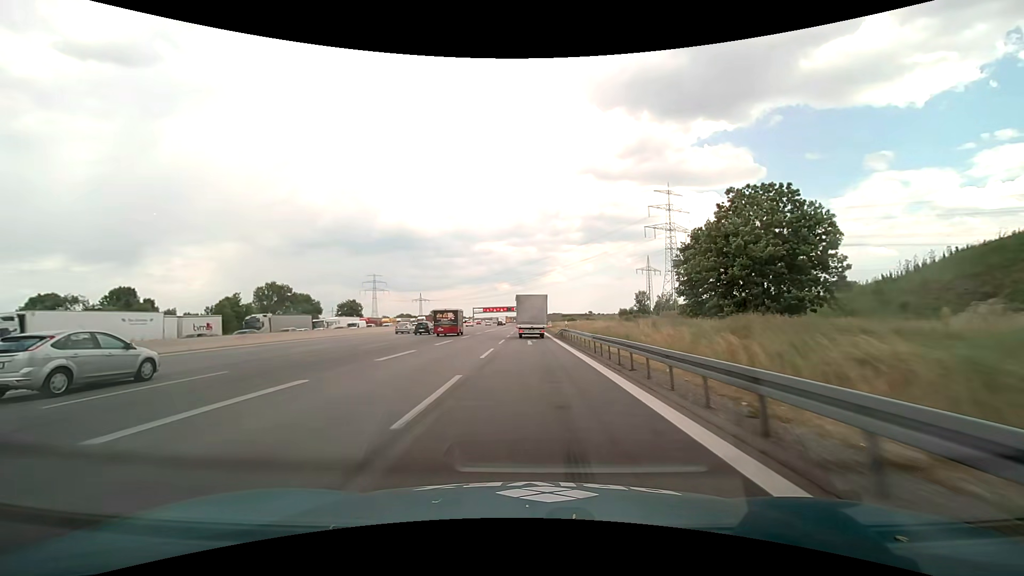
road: motorway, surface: asphalt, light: Day
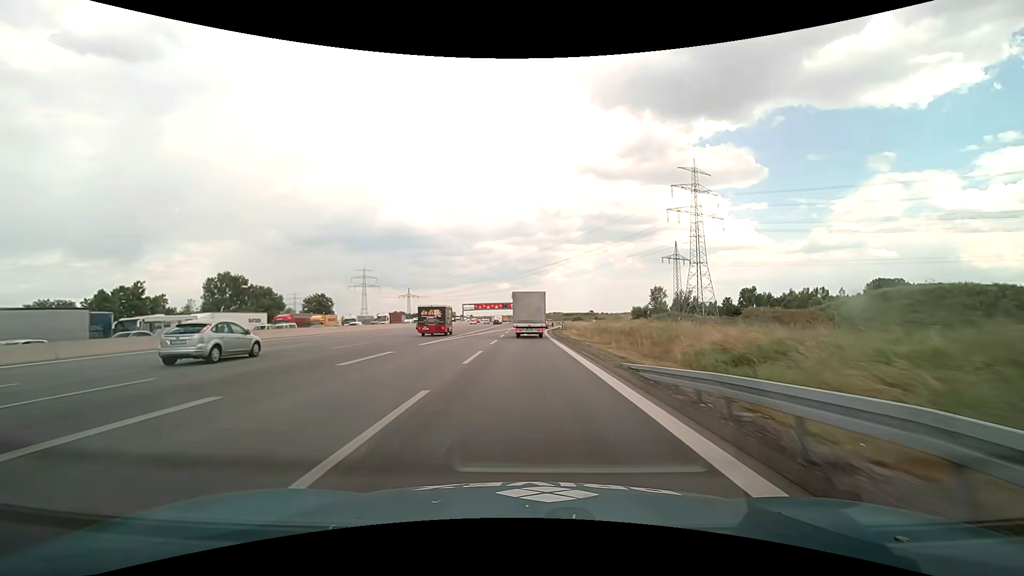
(-0.1, +38.8) m; 0°
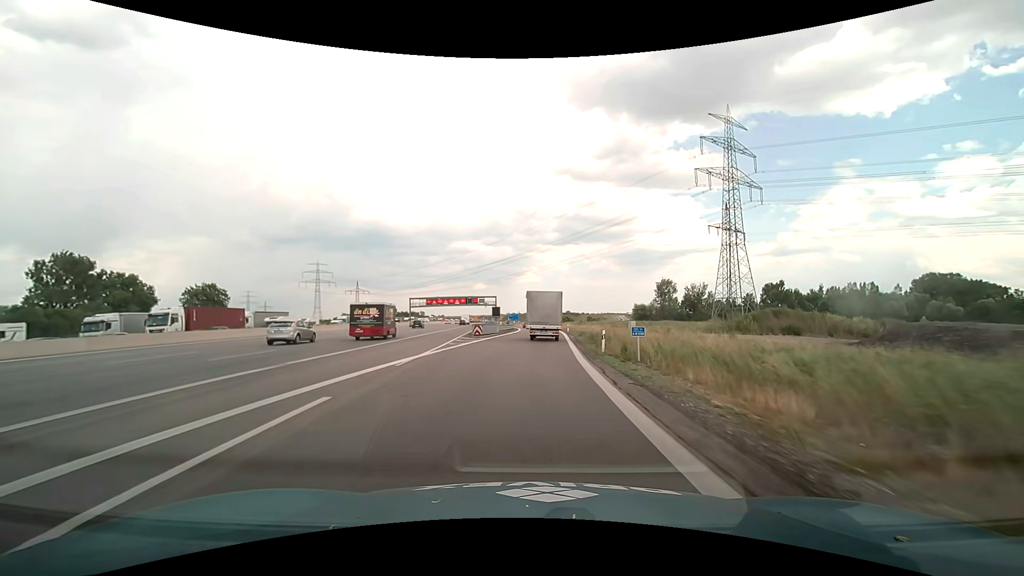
(+0.4, +60.1) m; +2°
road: motorway_link
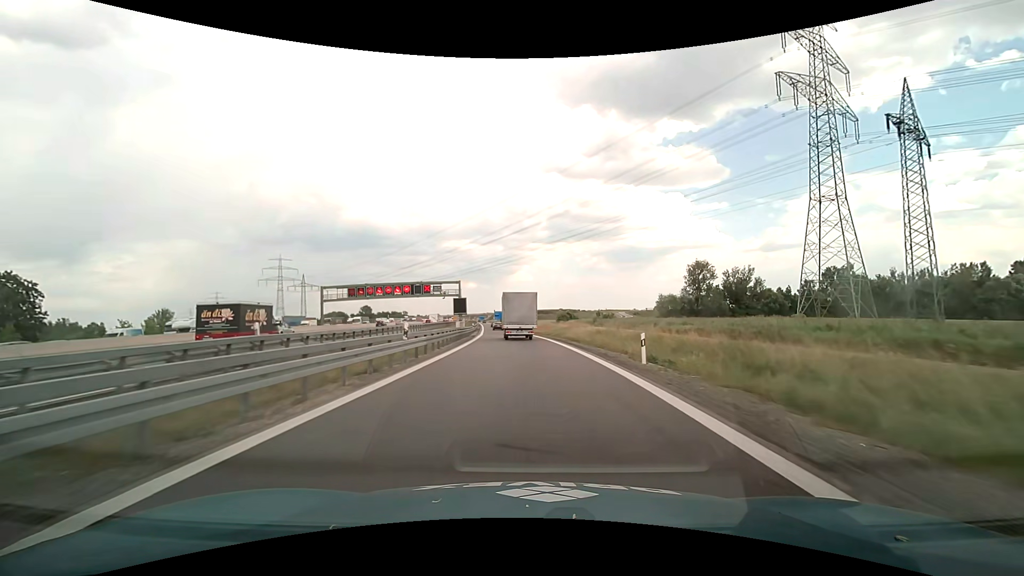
(+2.2, +57.5) m; +2°
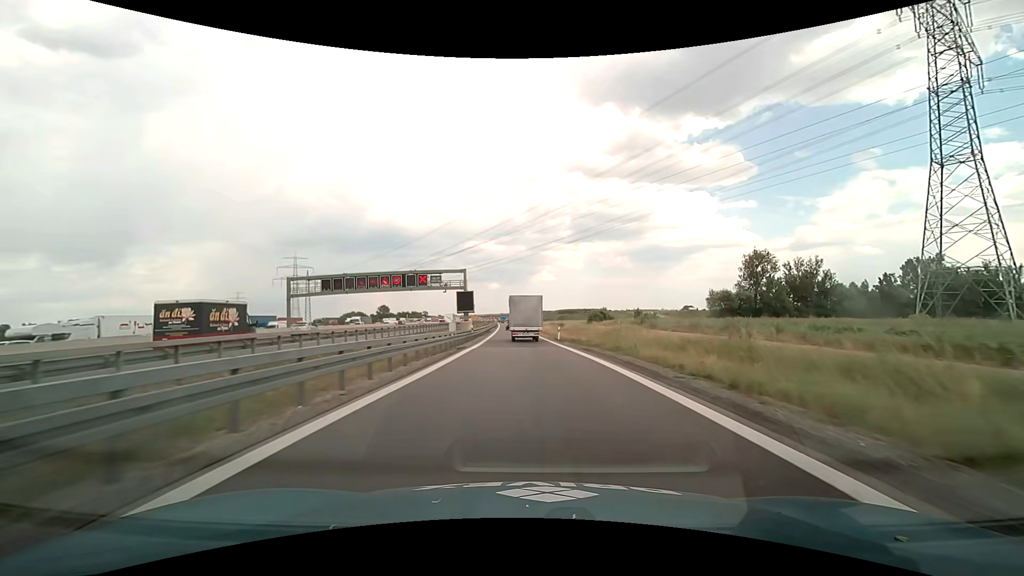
(-0.5, +23.0) m; -3°
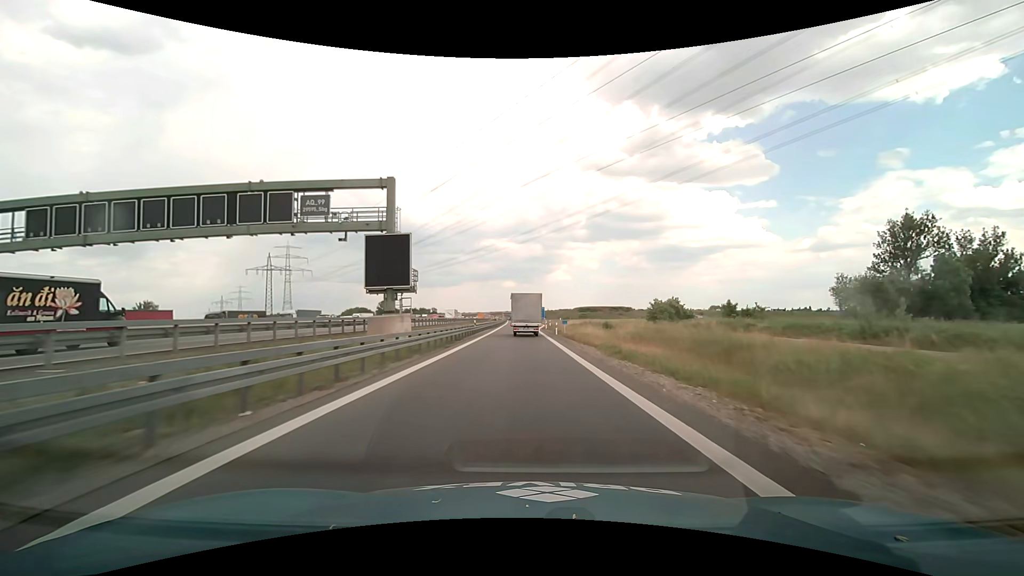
(-1.0, +47.1) m; -2°
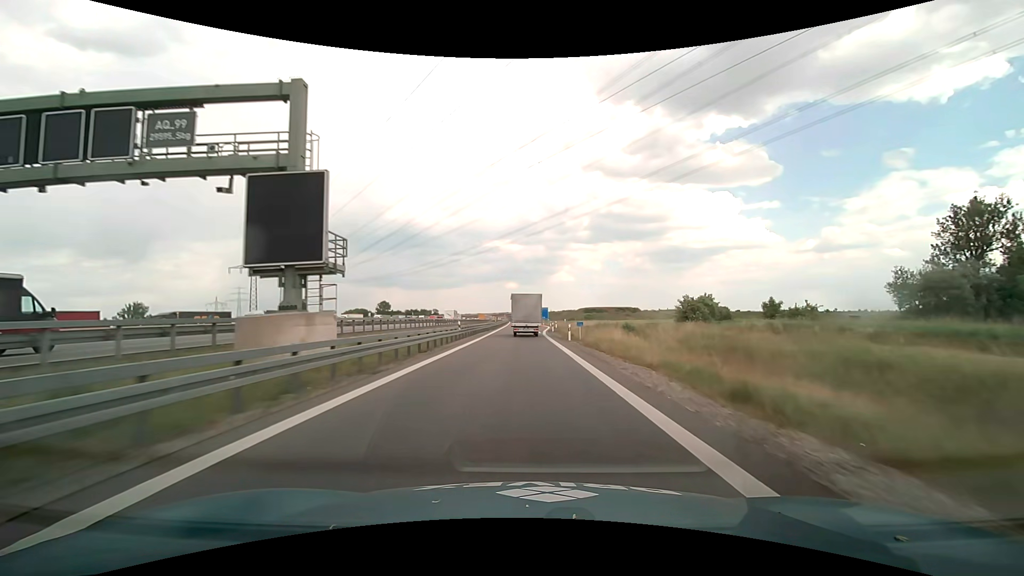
(0.0, +12.1) m; 0°
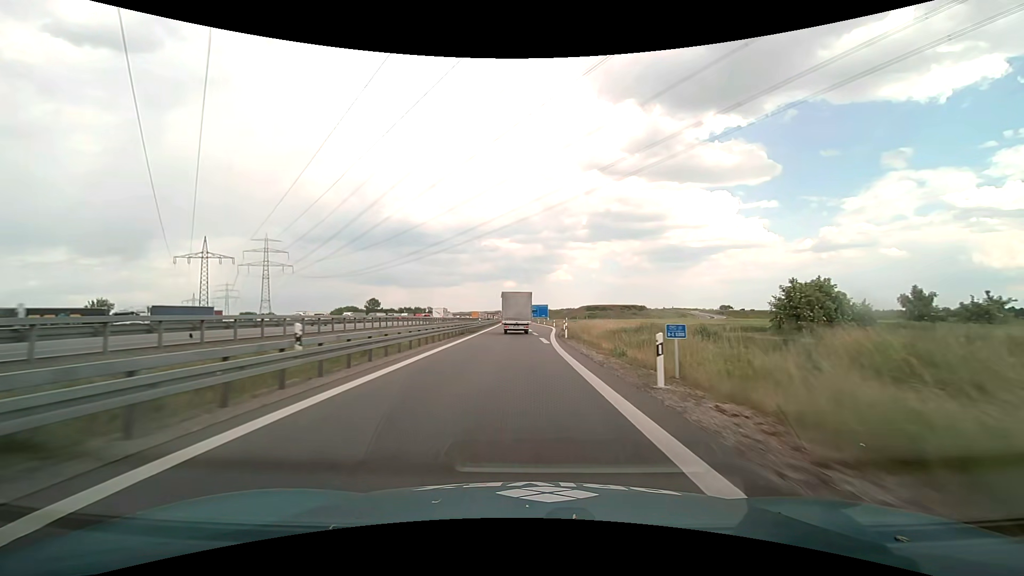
(-0.1, +23.7) m; 0°
(0, +10) (0, +20) (0, +30) (0, +40) (+1, +50) (+1, +60) (+1, +70) (+1, +80) (+1, +90) (+1, +100) m
